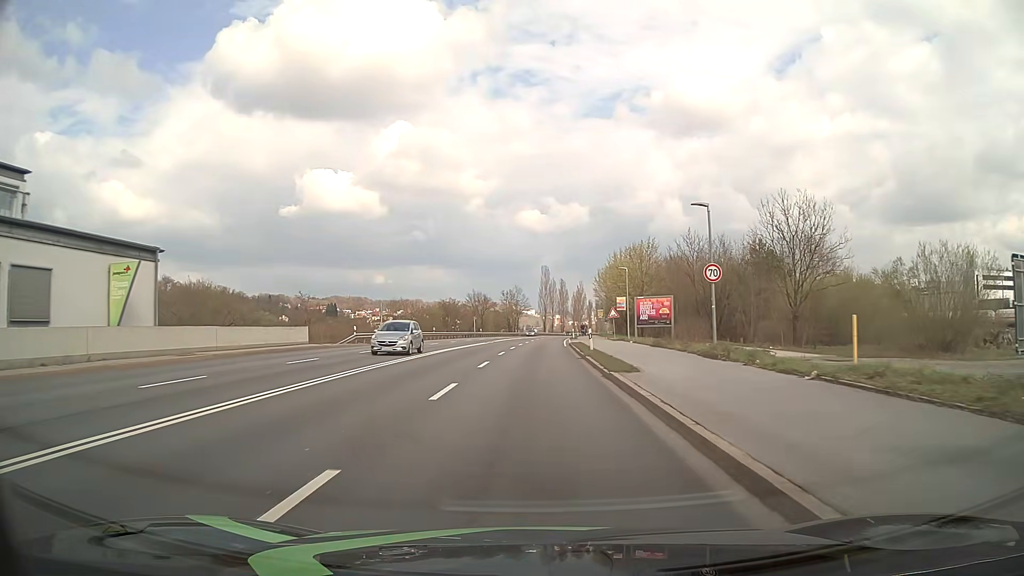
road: primary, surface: asphalt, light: Day
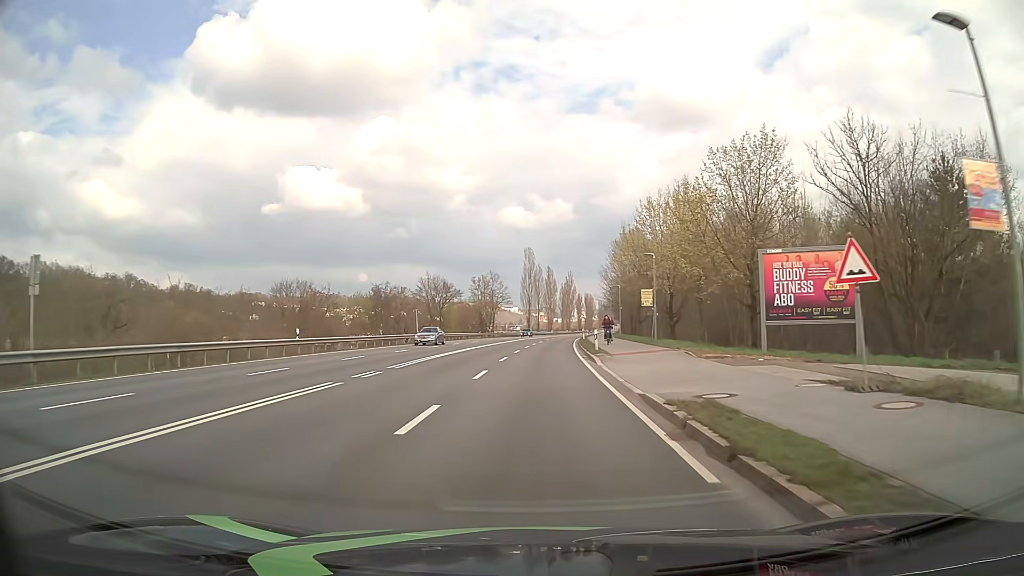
(+0.3, +39.6) m; +1°
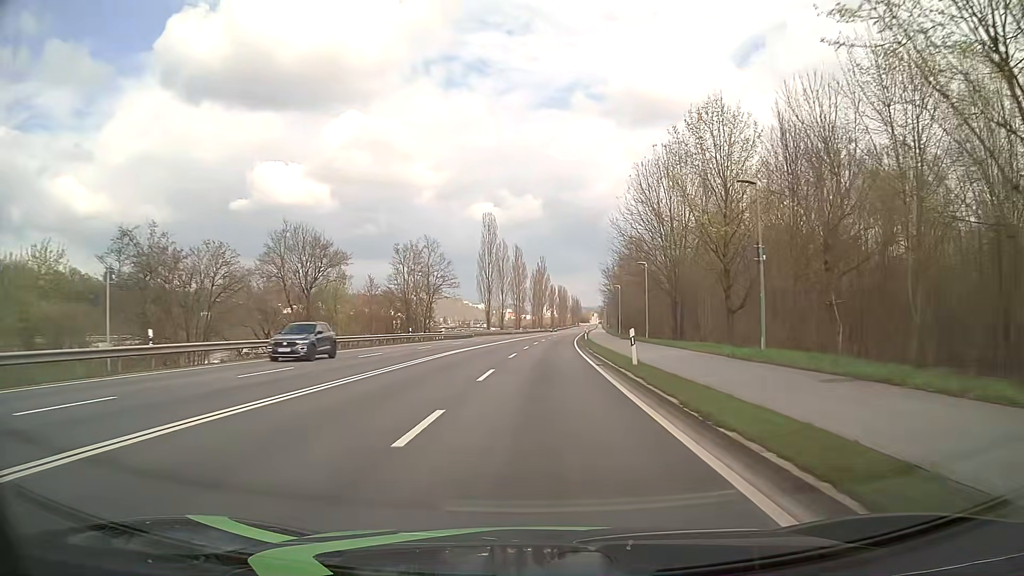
(+1.1, +46.2) m; +2°
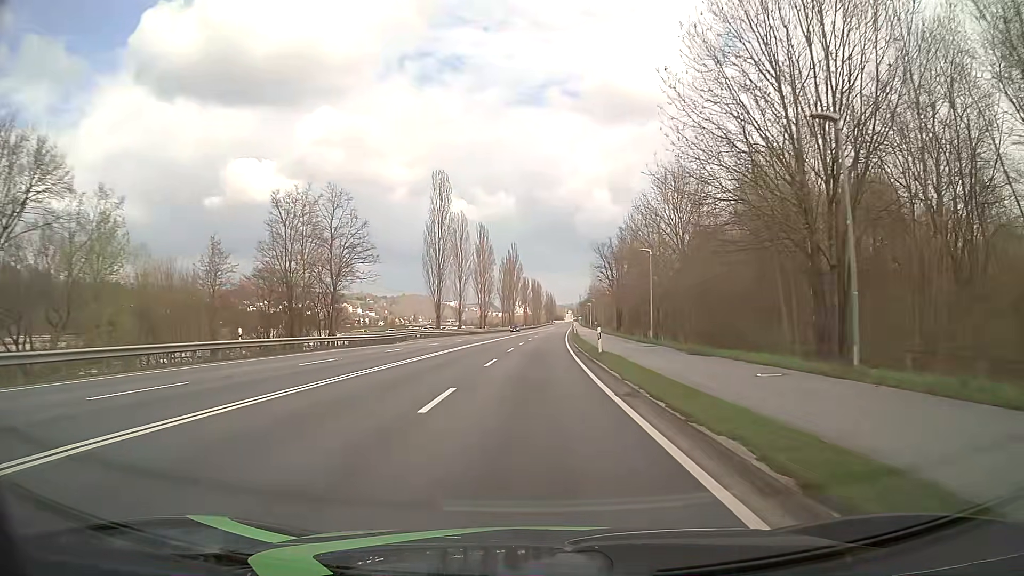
(+0.9, +30.4) m; +3°
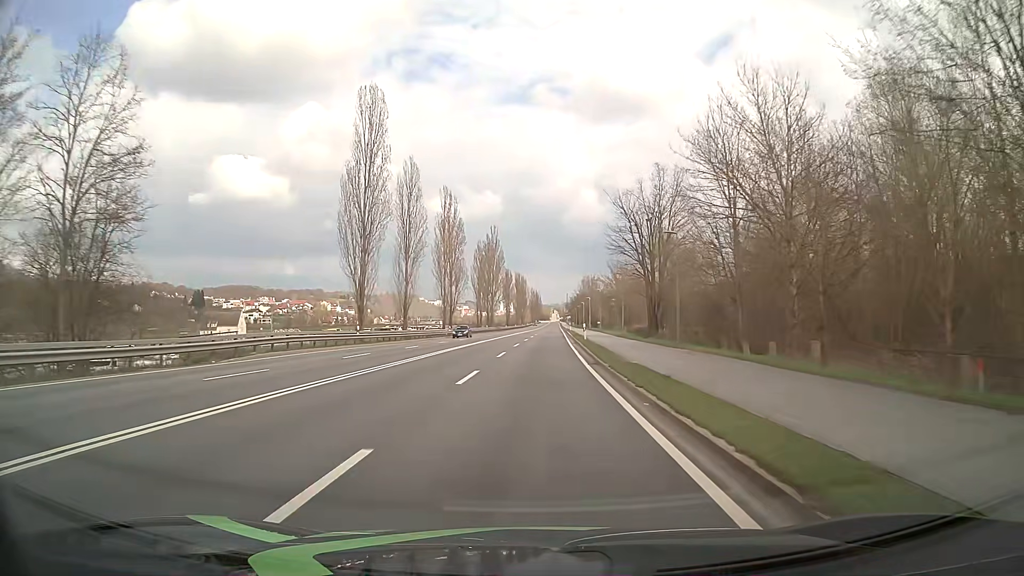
(+0.3, +31.2) m; +1°
